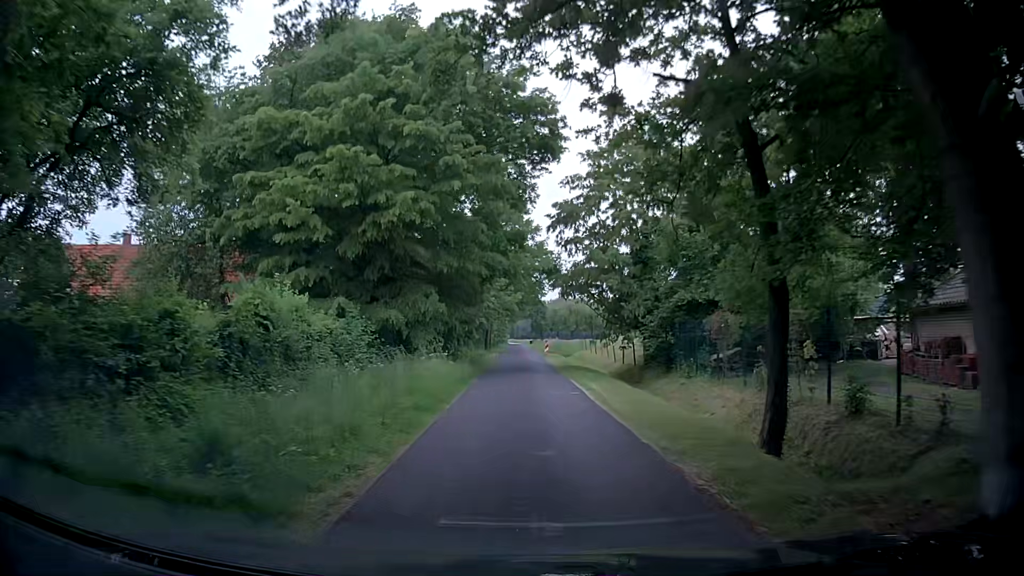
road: unclassified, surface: asphalt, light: Day
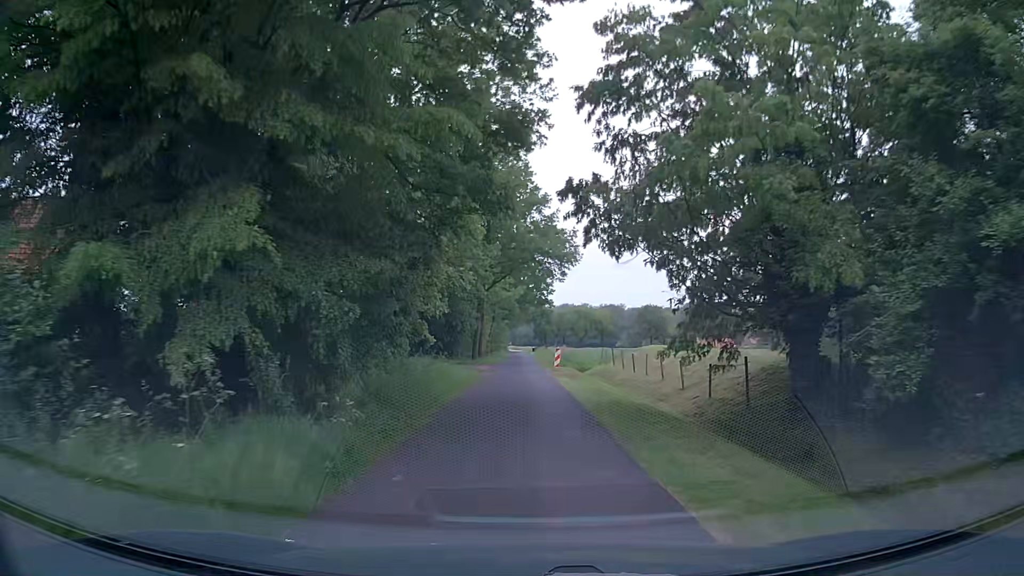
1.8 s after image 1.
(-0.1, +17.1) m; 0°
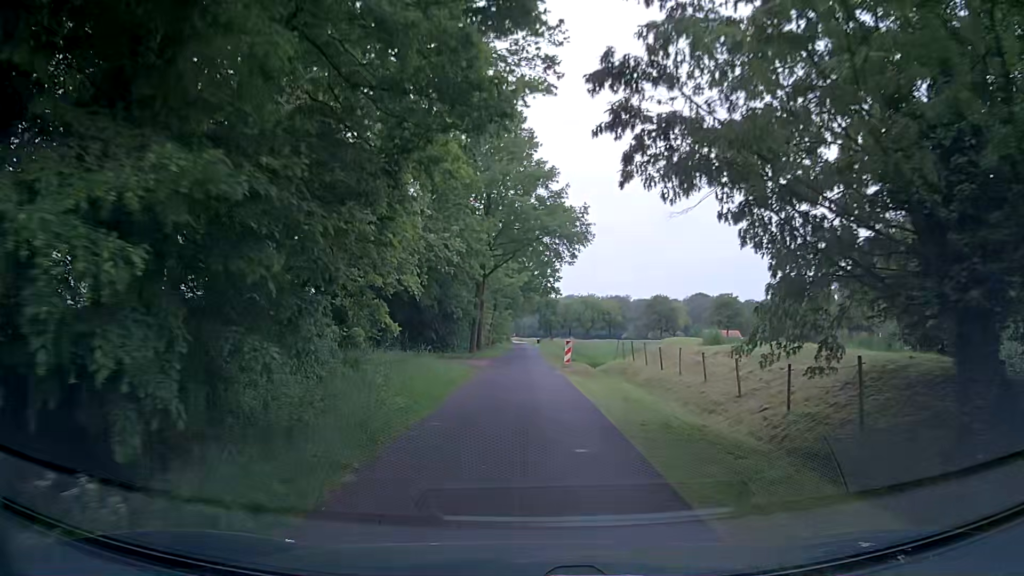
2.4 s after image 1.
(0.0, +5.6) m; 0°
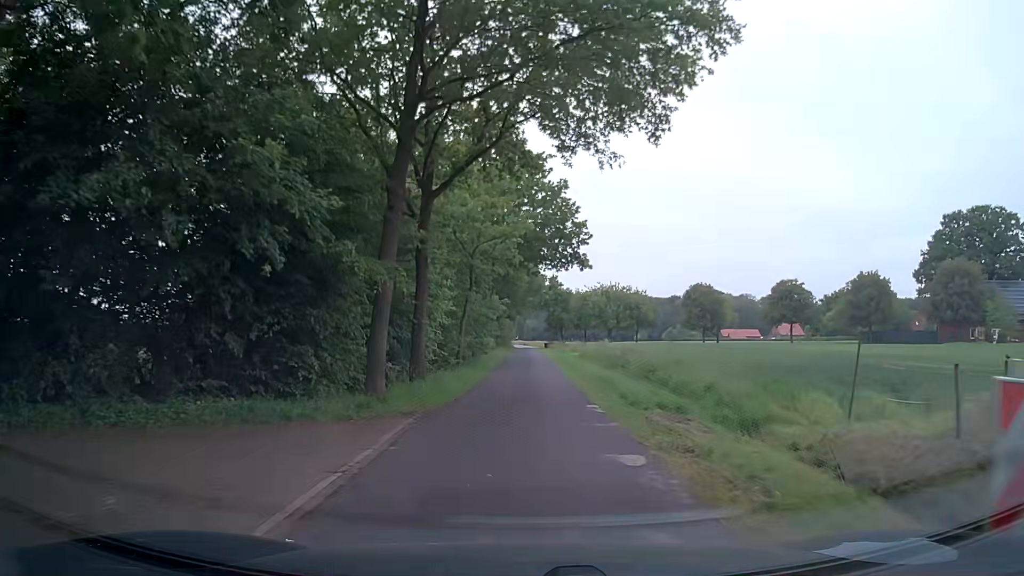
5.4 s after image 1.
(-0.1, +29.1) m; 0°
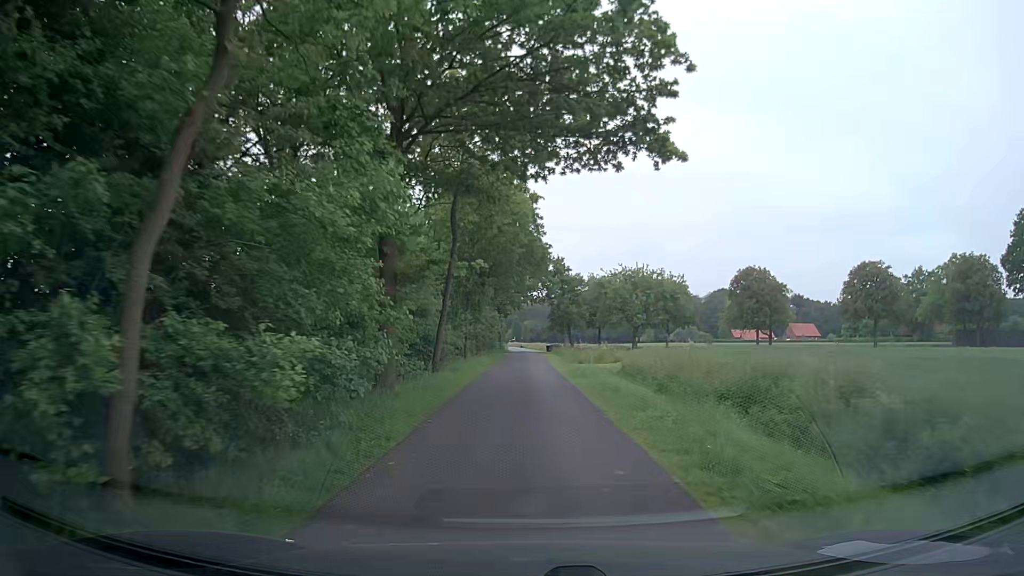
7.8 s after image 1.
(0.0, +25.3) m; +1°
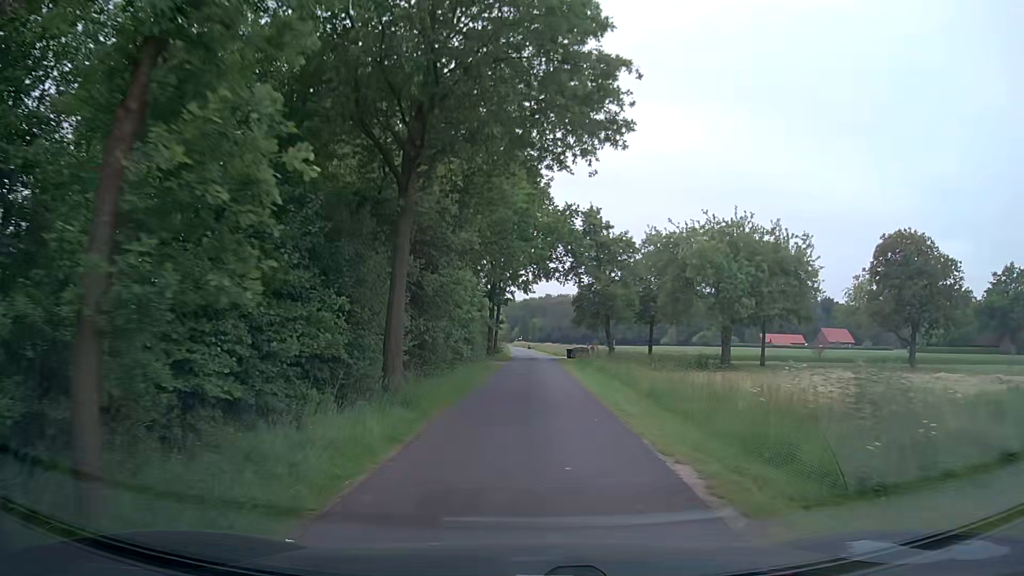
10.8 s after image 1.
(-0.5, +31.9) m; -1°
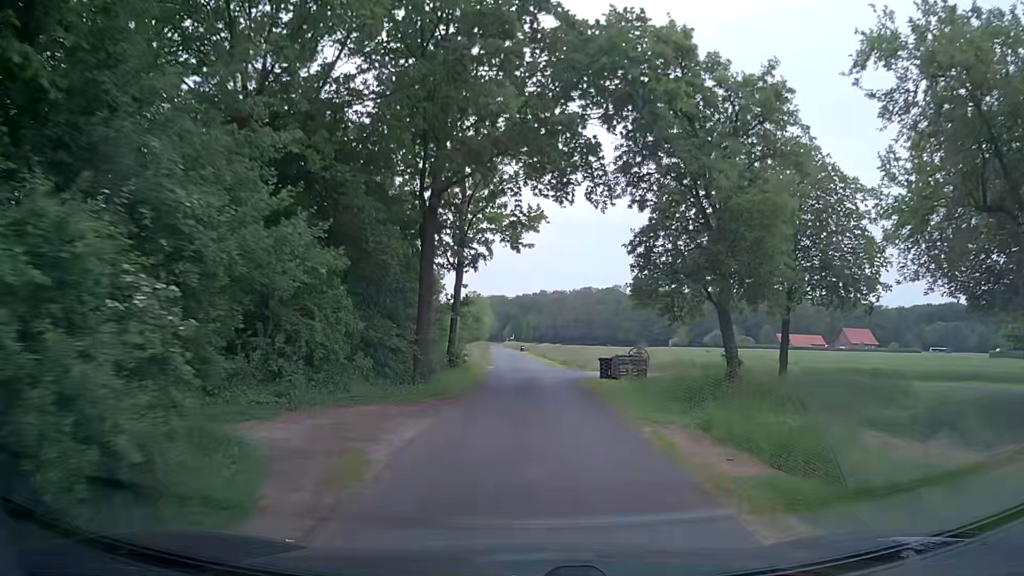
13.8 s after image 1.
(+0.2, +31.0) m; +1°
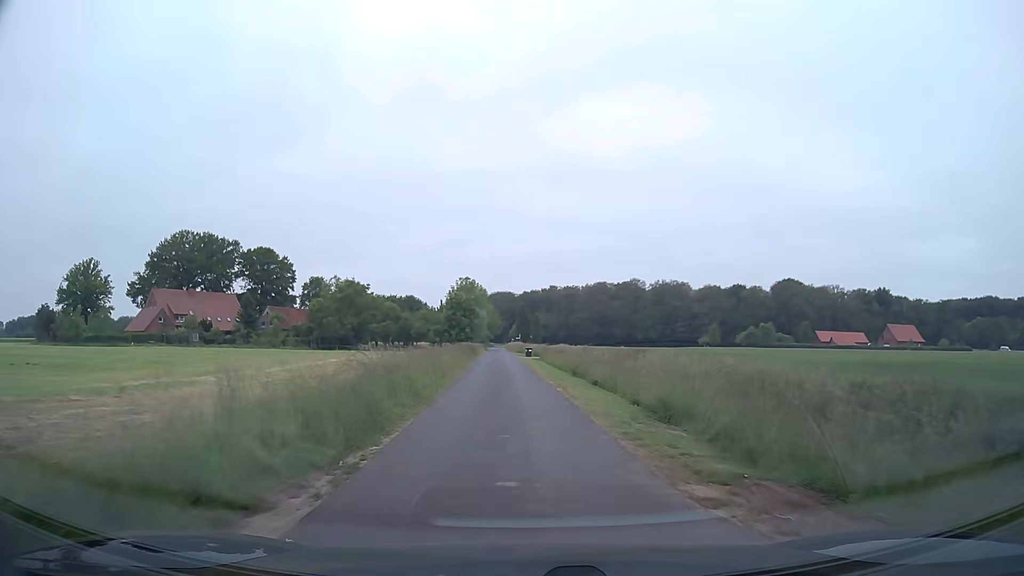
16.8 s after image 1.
(+0.1, +33.8) m; -1°
(0, +10) (0, +20) (-1, +30) (-1, +40) (-2, +50) (-2, +60) (-3, +70) (-3, +80) (-3, +90) (-4, +100) m
